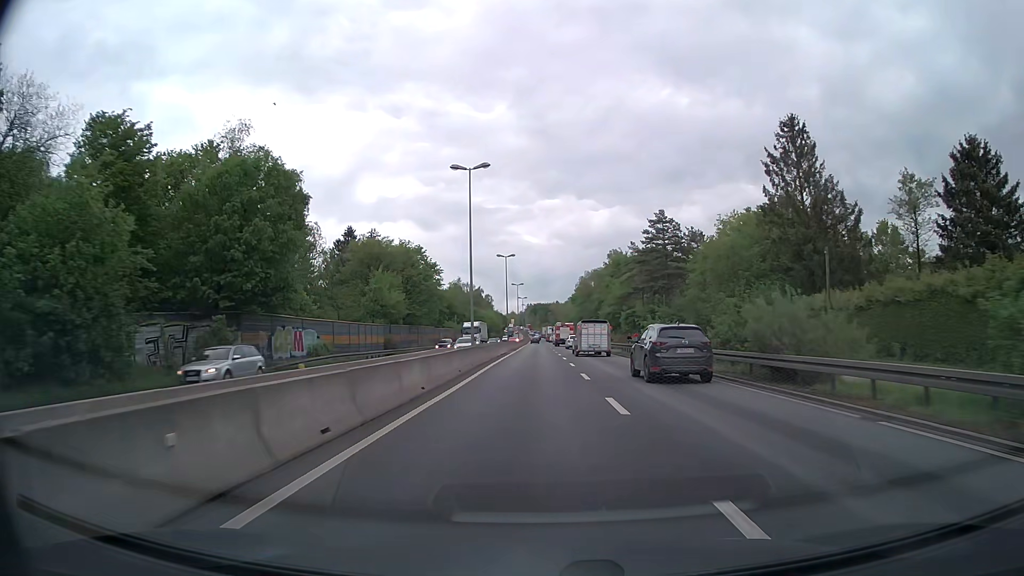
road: trunk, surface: asphalt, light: Day
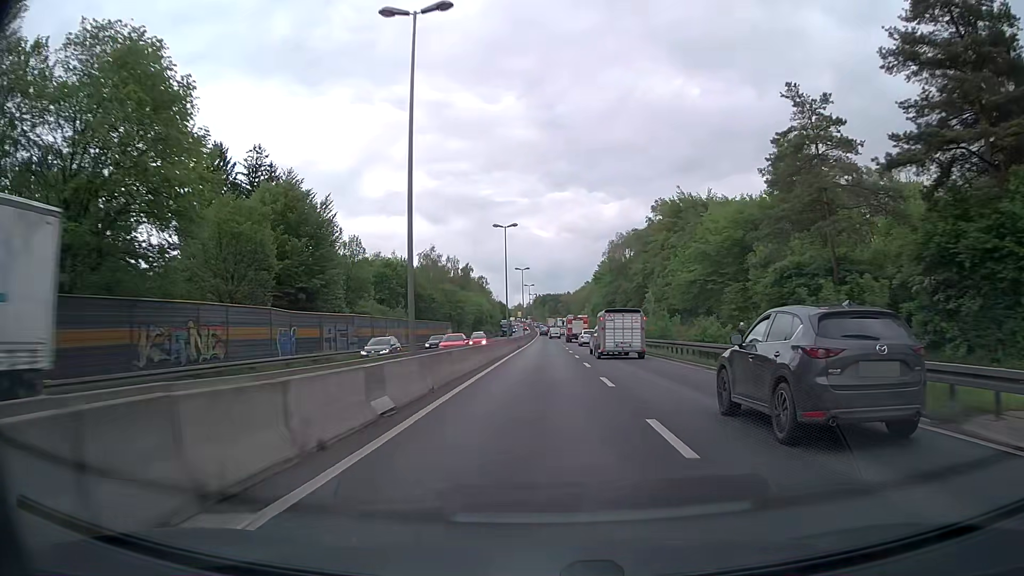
(-0.5, +58.0) m; -1°
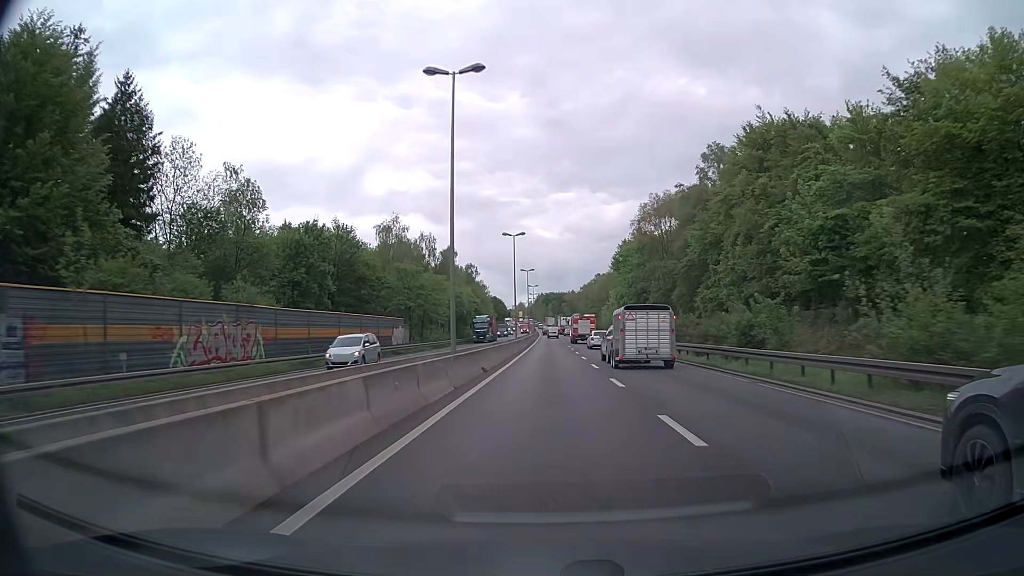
(0.0, +35.1) m; 0°
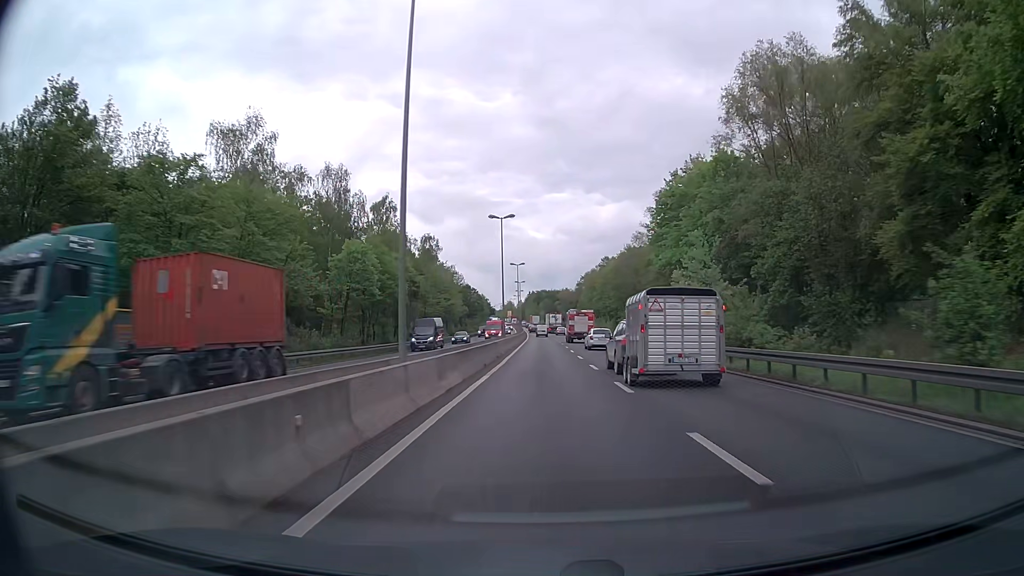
(+0.3, +47.0) m; +1°
(0, +10) (0, +20) (0, +30) (0, +40) (0, +50) (0, +60) (0, +70) (0, +80) (0, +90) (0, +100) m
